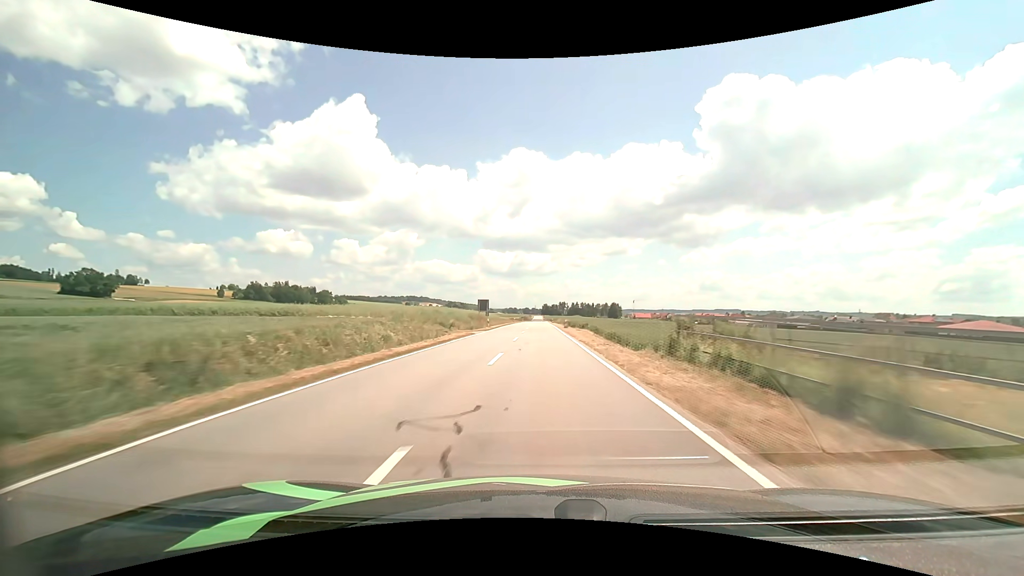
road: tertiary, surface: asphalt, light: Day
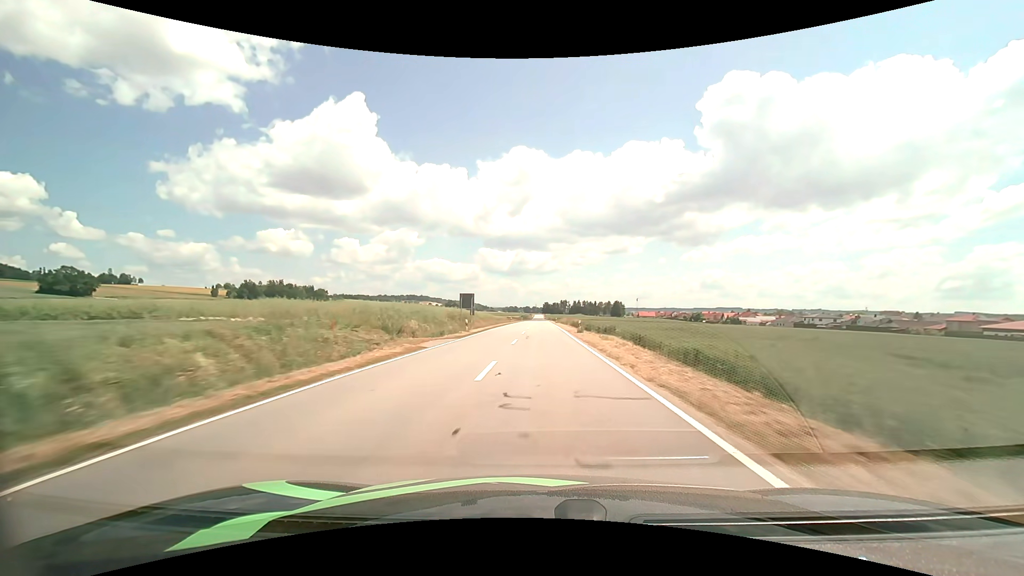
(0.0, +15.9) m; 0°
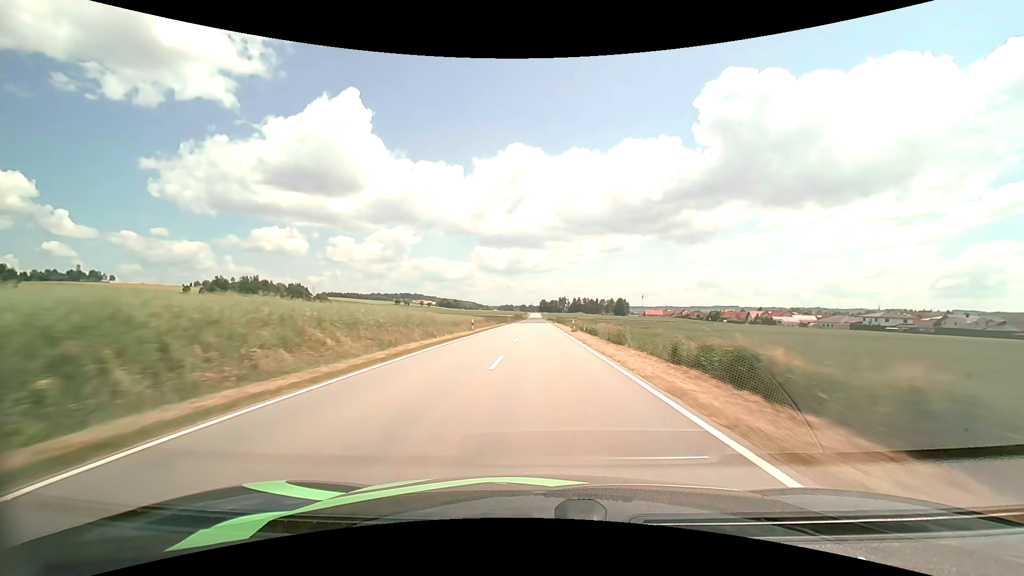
(+0.1, +47.4) m; 0°
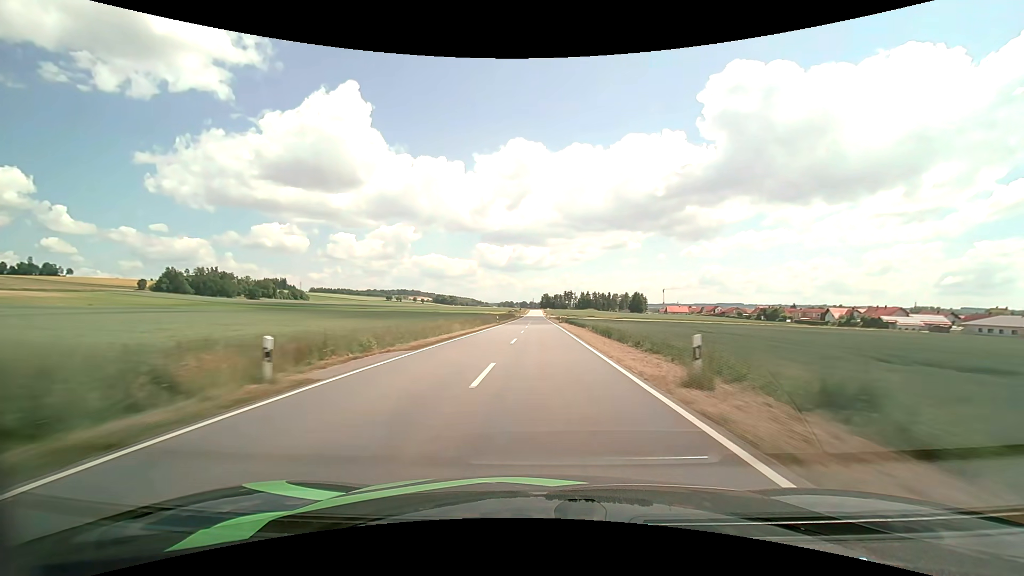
(+0.1, +77.7) m; 0°
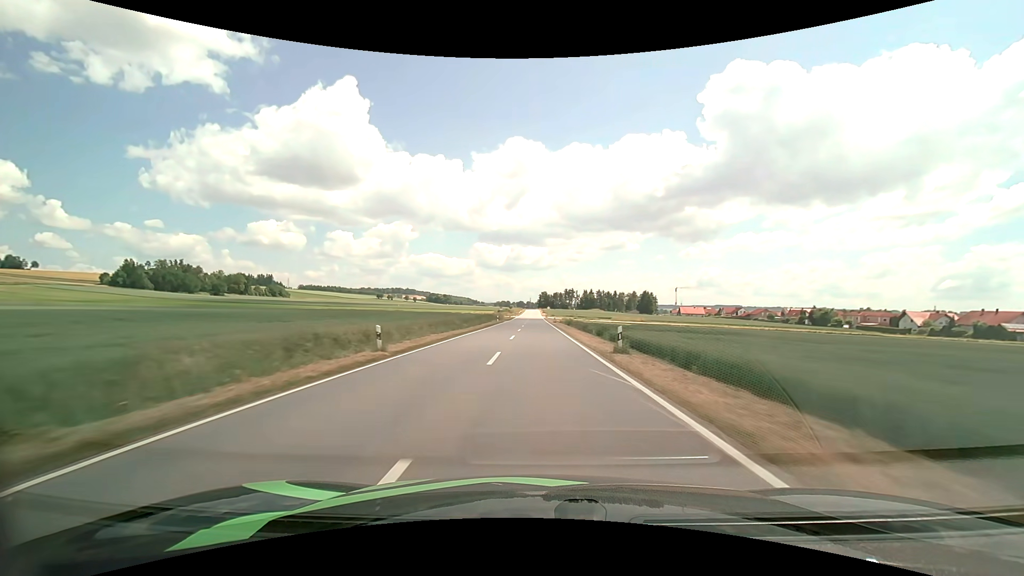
(+0.1, +46.1) m; 0°
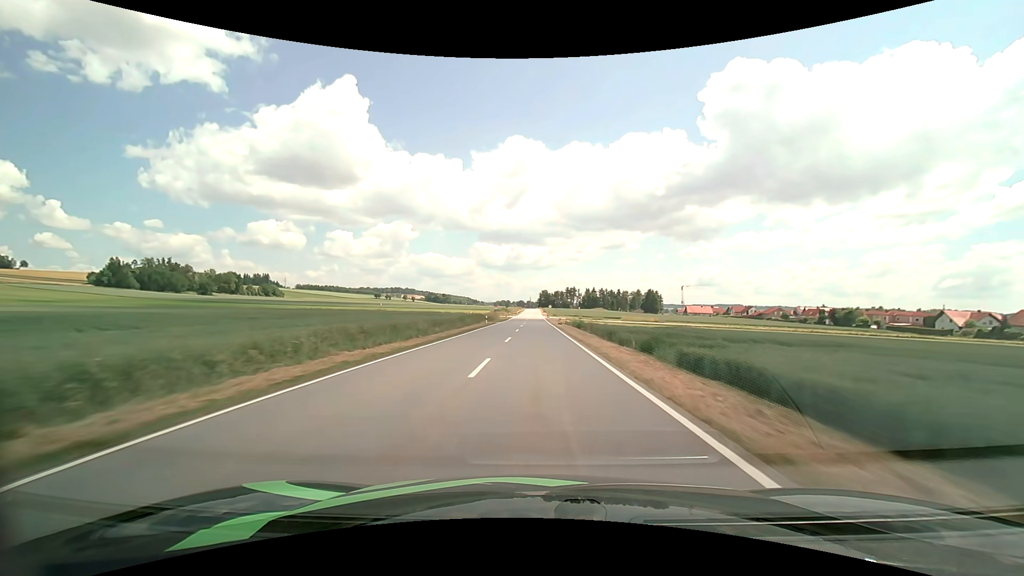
(0.0, +15.3) m; 0°
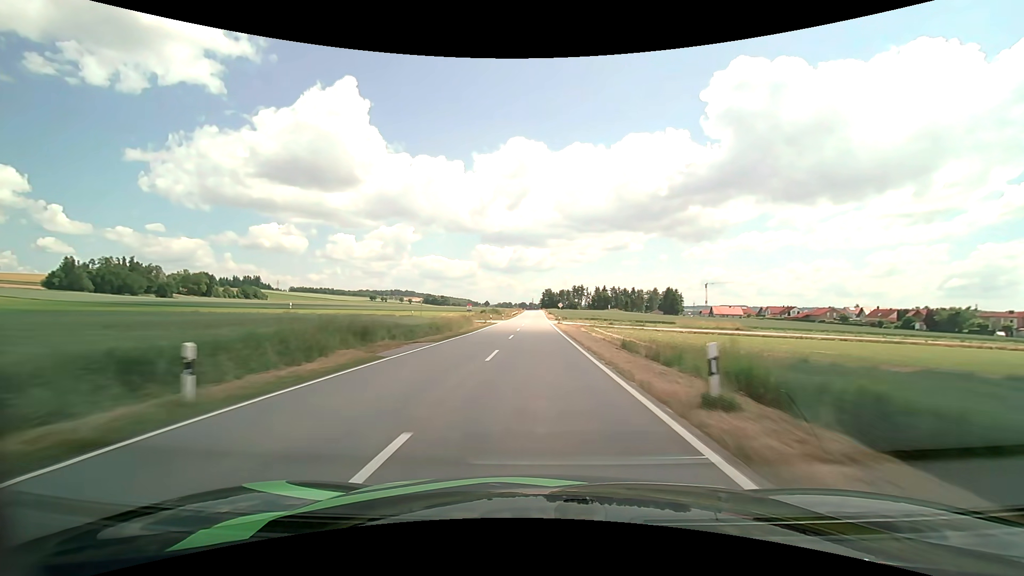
(-0.1, +45.7) m; 0°
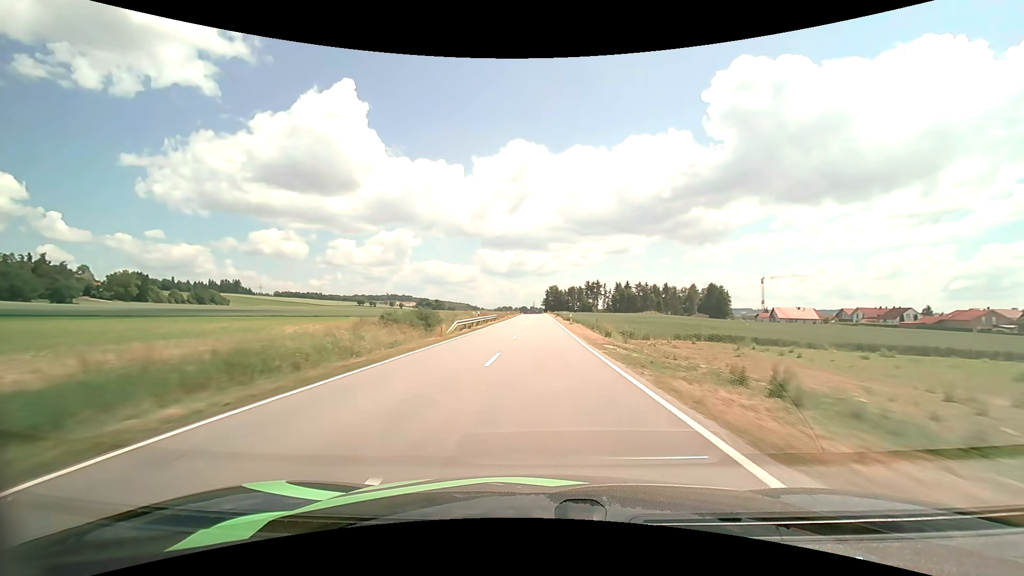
(-0.4, +76.3) m; 0°
(0, +10) (0, +20) (0, +30) (0, +40) (0, +50) (0, +60) (0, +70) (0, +80) (+1, +90) (+1, +100) m
